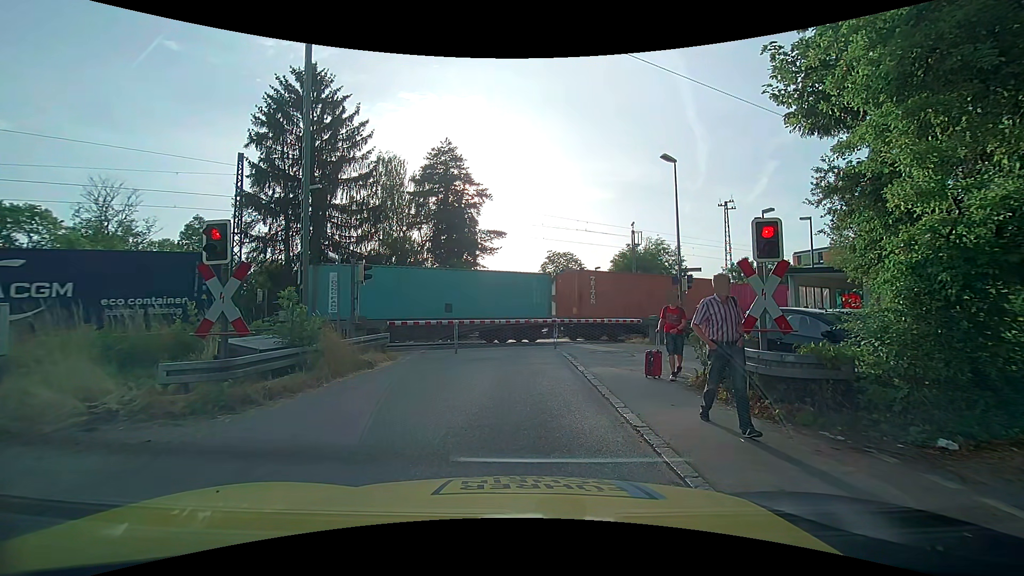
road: unclassified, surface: asphalt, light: Day
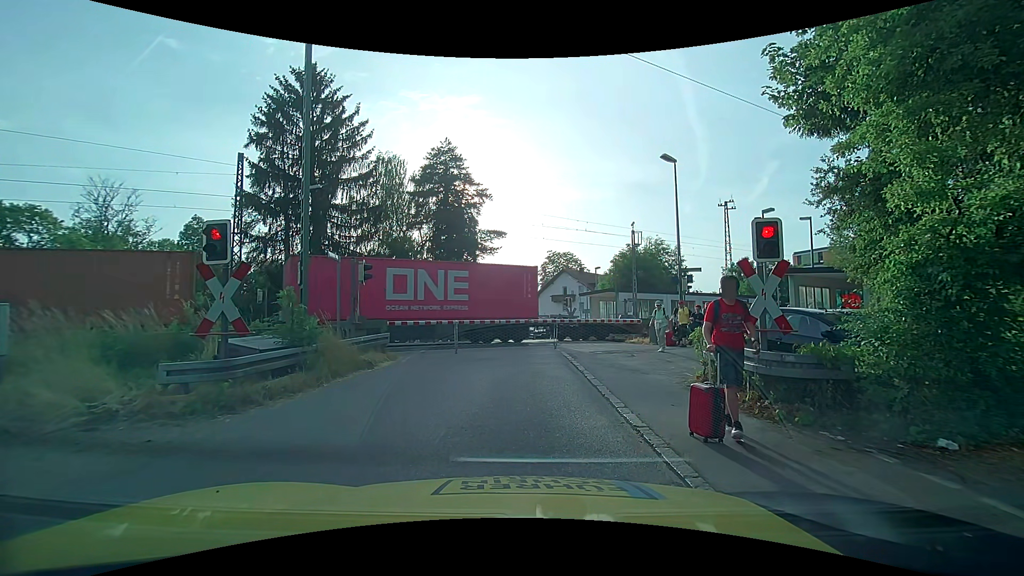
(0.0, 0.0) m; 0°
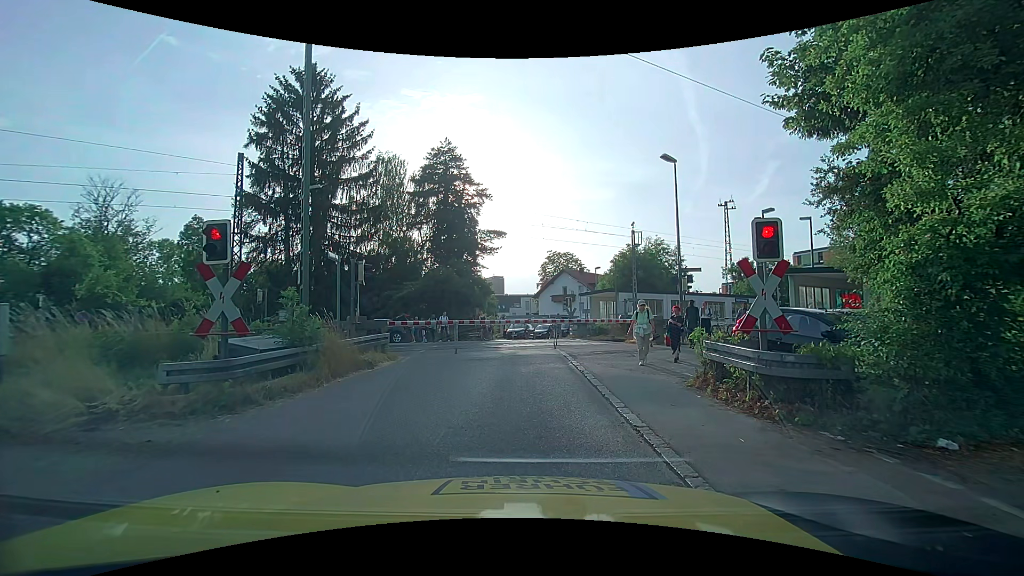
(0.0, 0.0) m; 0°
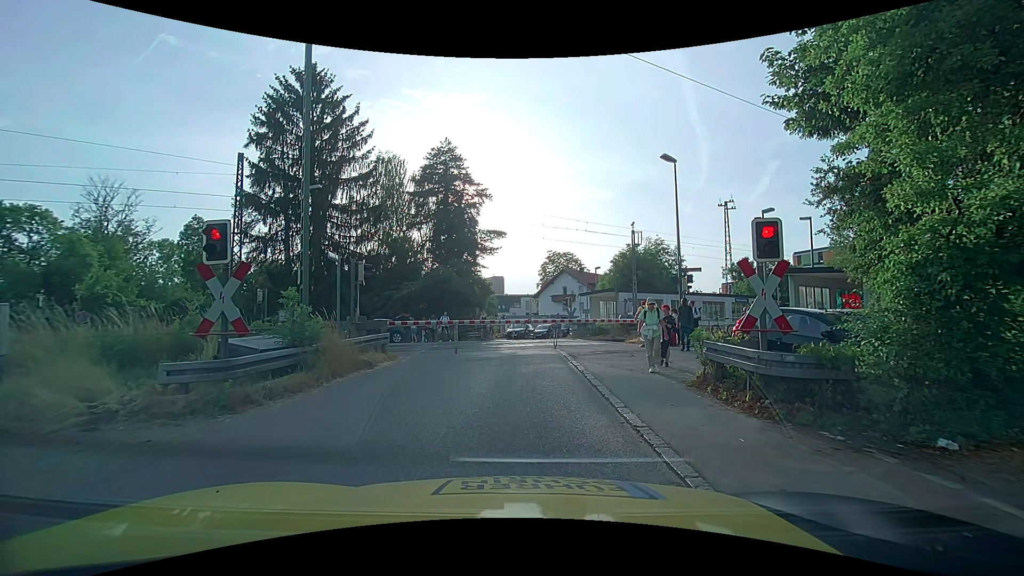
(0.0, 0.0) m; 0°
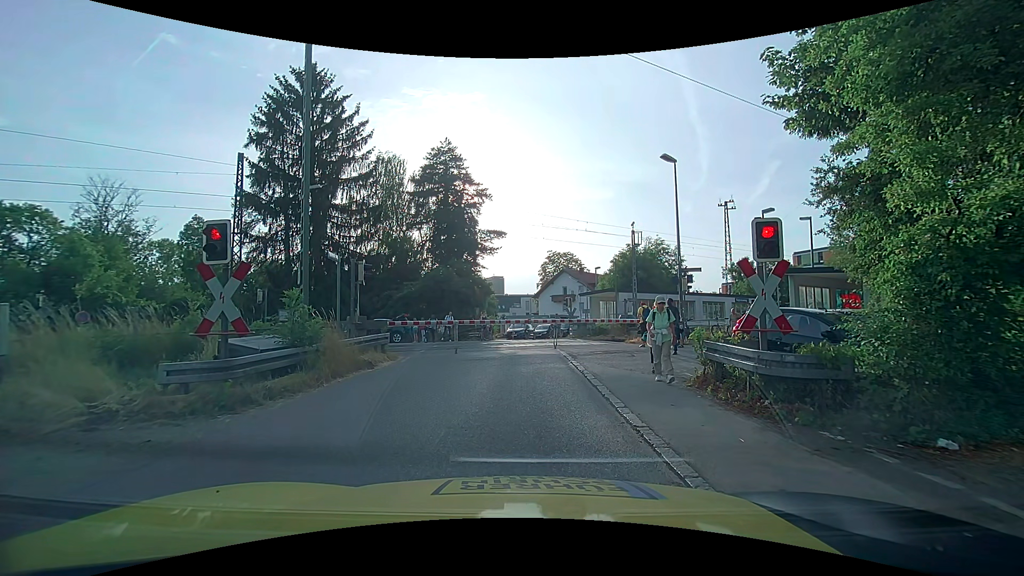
(0.0, 0.0) m; 0°
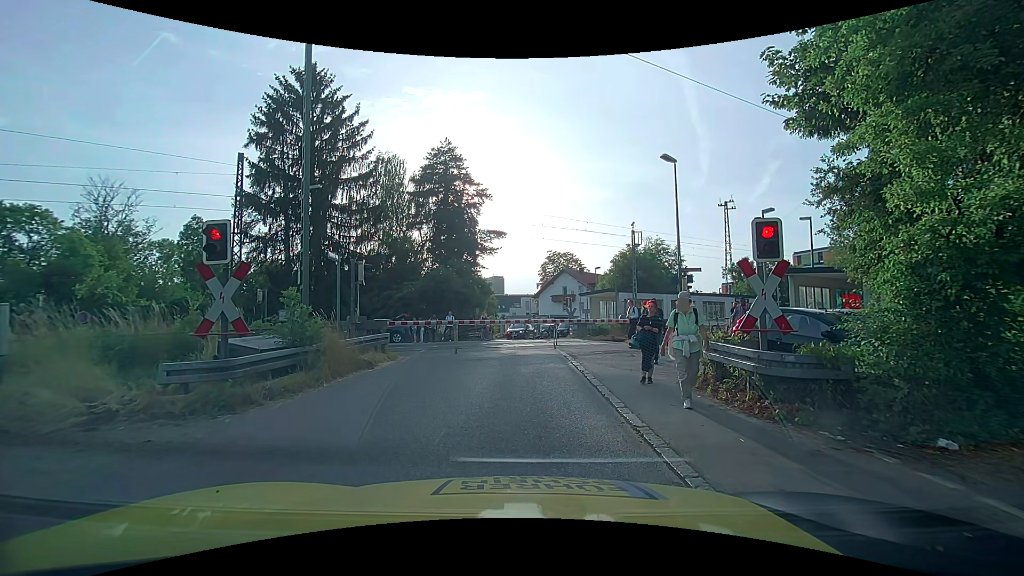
(0.0, 0.0) m; 0°
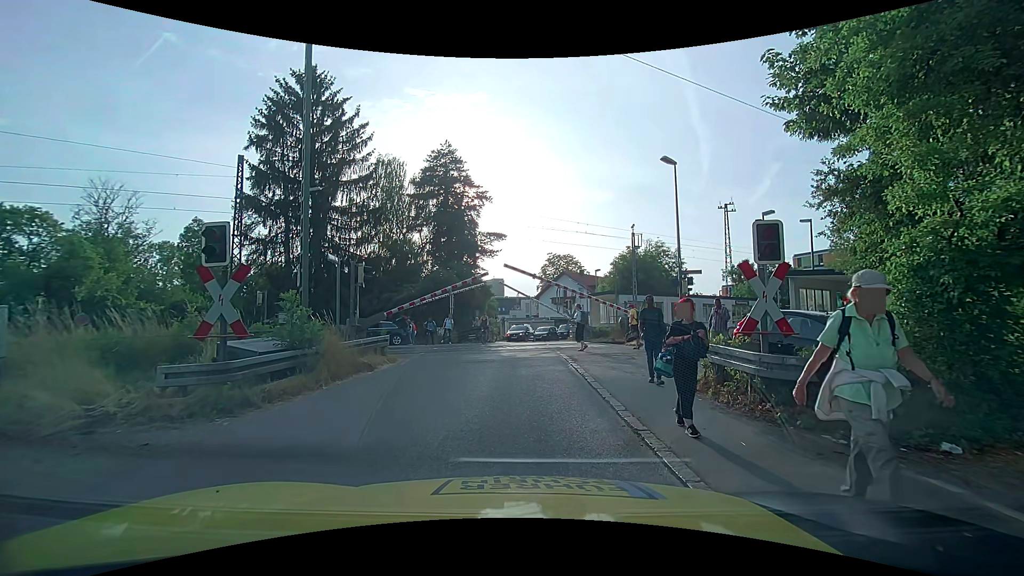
(0.0, 0.0) m; 0°
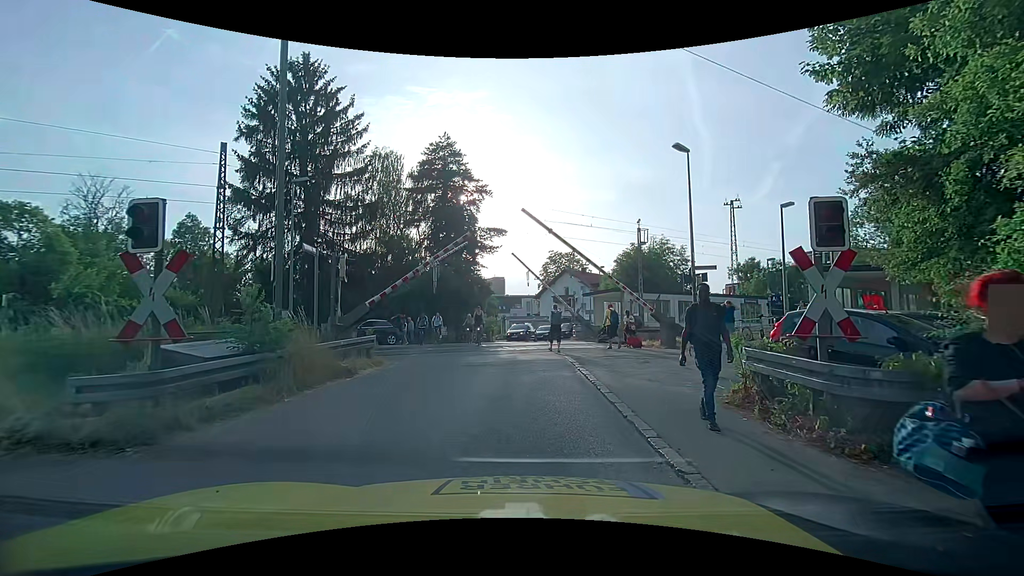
(0.0, +1.6) m; 0°
